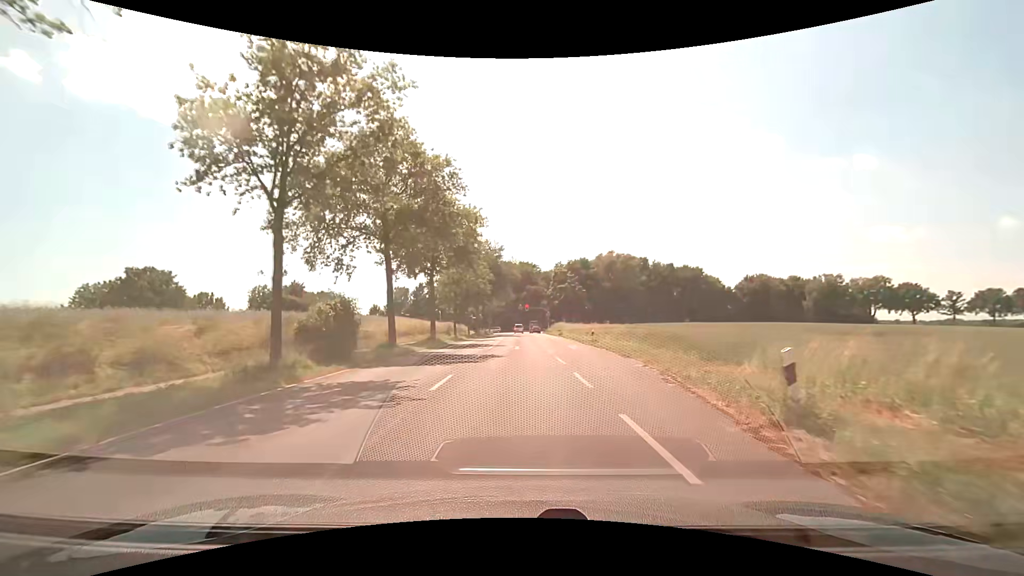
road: unclassified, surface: asphalt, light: Day
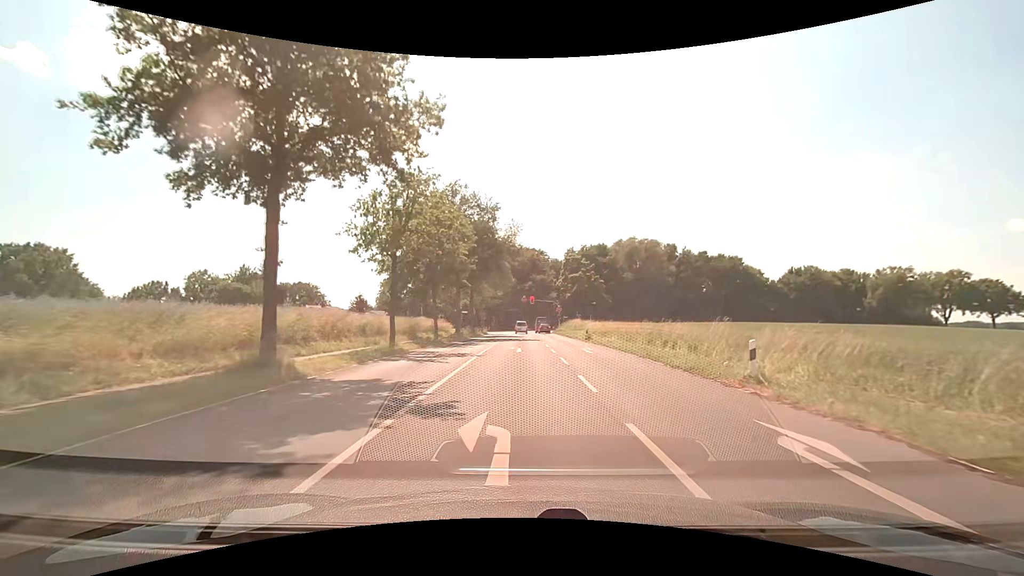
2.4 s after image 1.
(0.0, +24.9) m; 0°
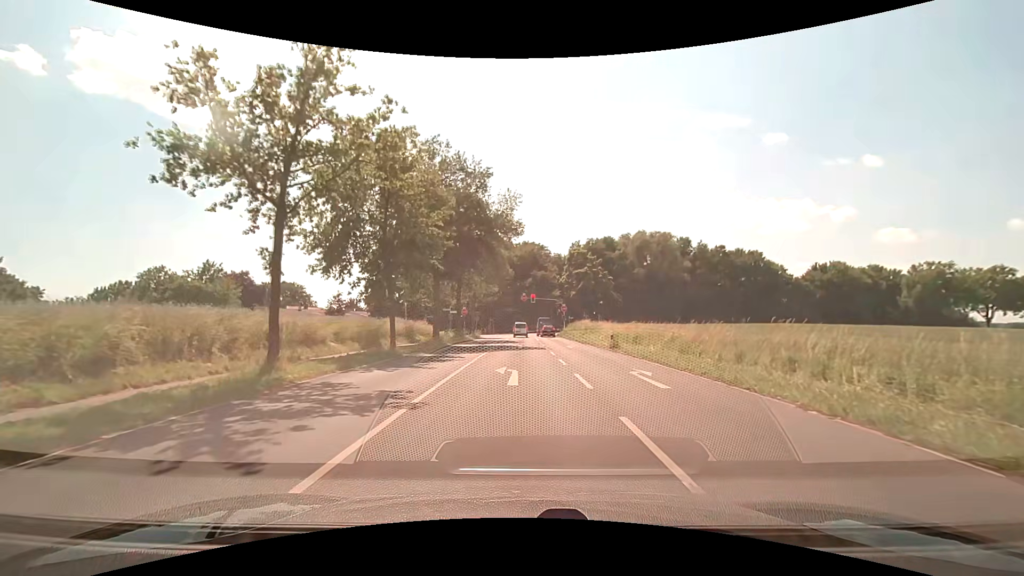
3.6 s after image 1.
(0.0, +11.8) m; 0°
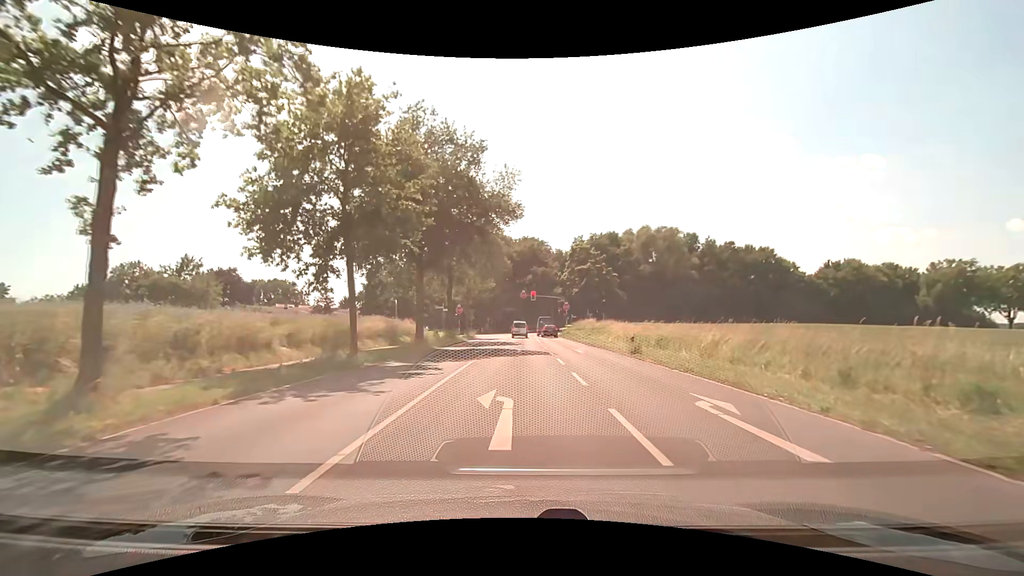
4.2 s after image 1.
(0.0, +5.5) m; 0°
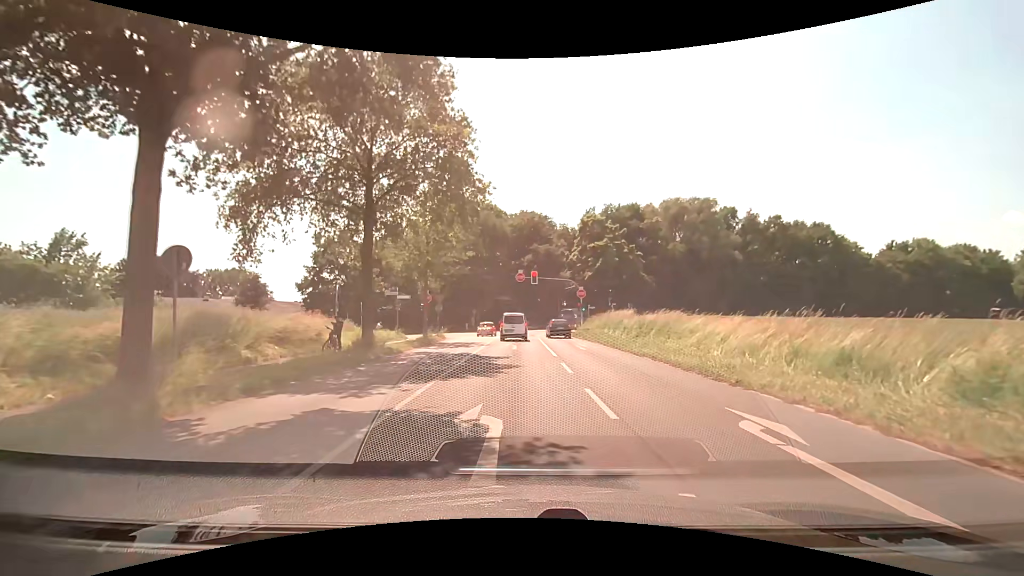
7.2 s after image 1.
(0.0, +21.9) m; 0°
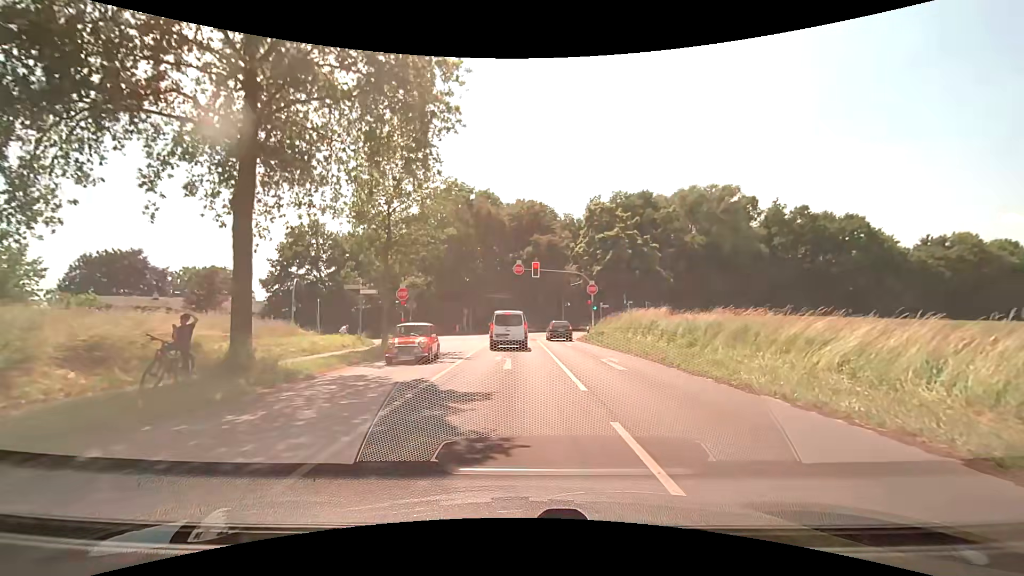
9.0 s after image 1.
(-0.1, +9.1) m; +1°
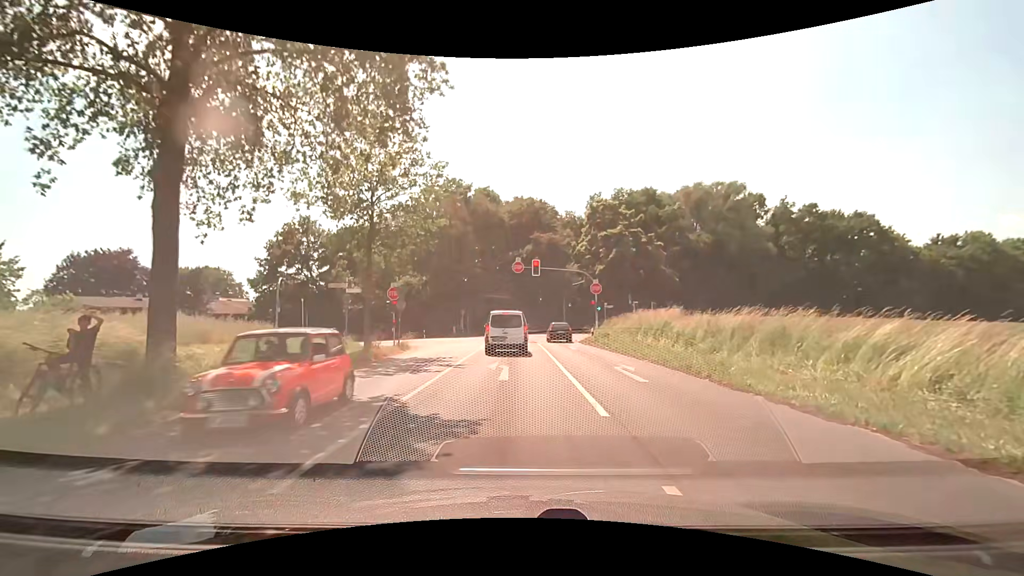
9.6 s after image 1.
(0.0, +2.5) m; -1°
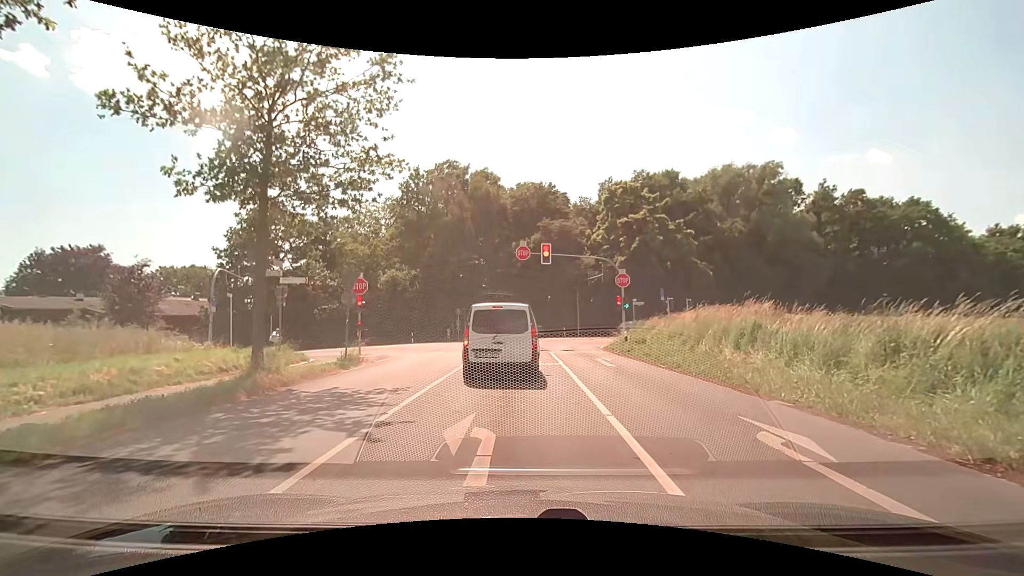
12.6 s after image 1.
(-0.1, +8.8) m; -2°
(0, +10) (0, +20) (0, +30) (-3, +39) (-11, +45) (-21, +44) (-30, +41) (-40, +38) (-50, +36) (-59, +33) m
